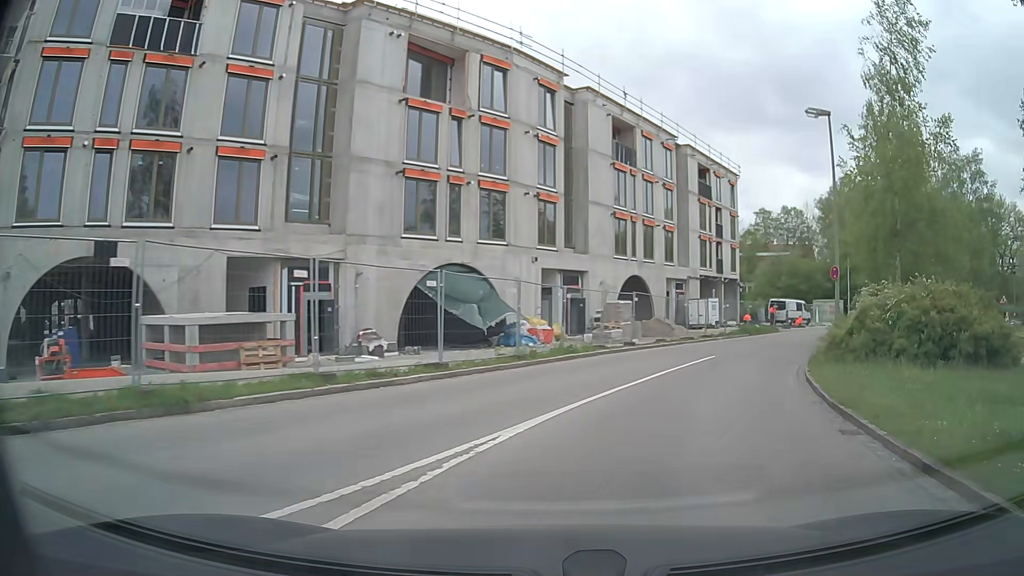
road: residential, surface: asphalt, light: Day
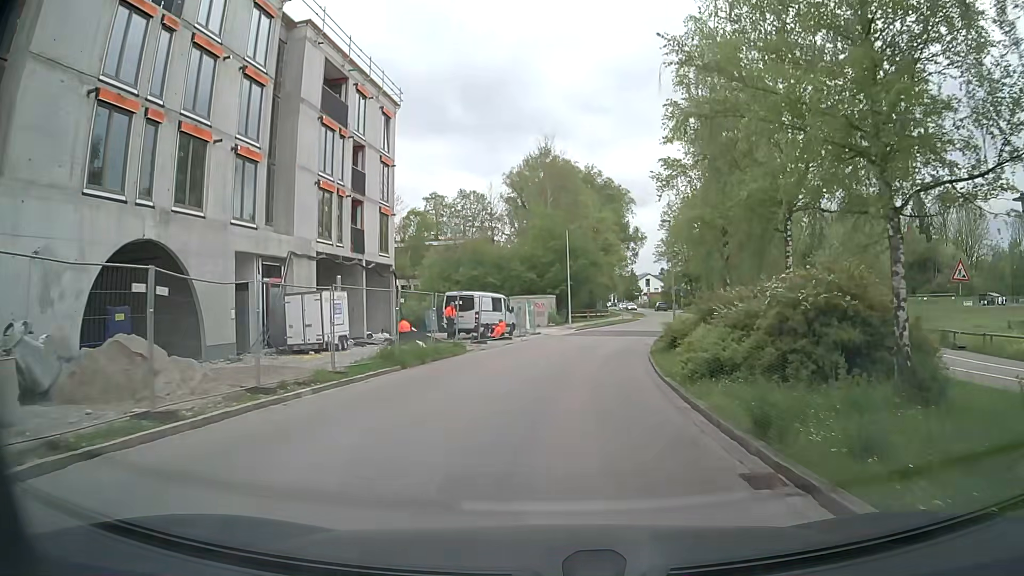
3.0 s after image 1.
(+7.1, +24.2) m; +28°
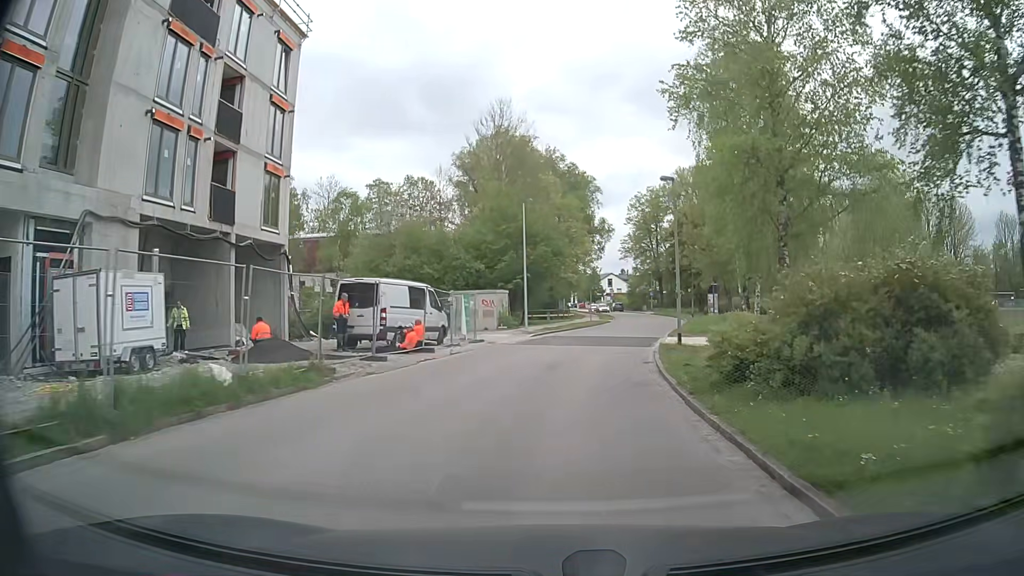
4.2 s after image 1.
(+0.4, +11.6) m; +3°
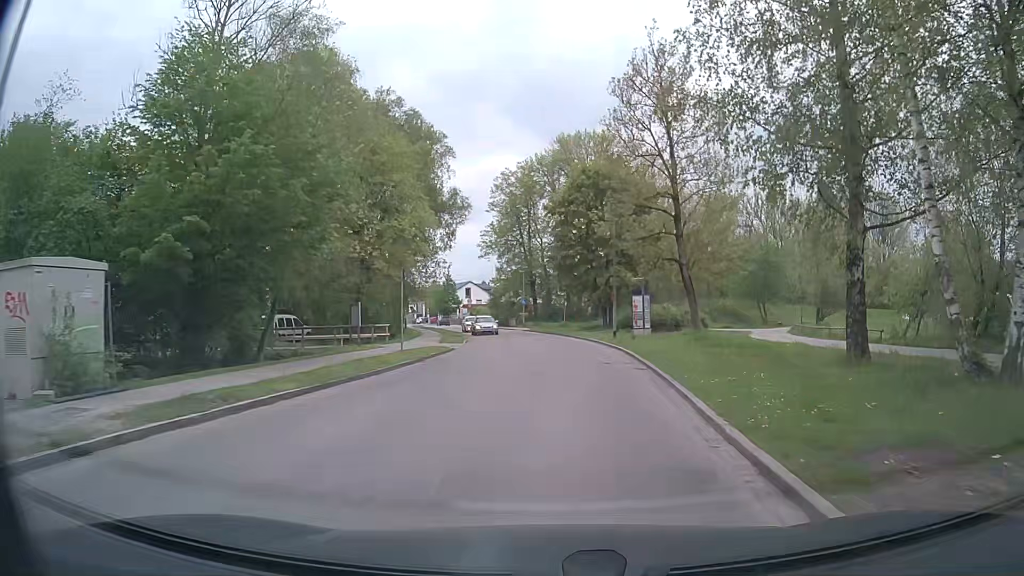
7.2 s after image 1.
(+3.4, +30.5) m; +12°
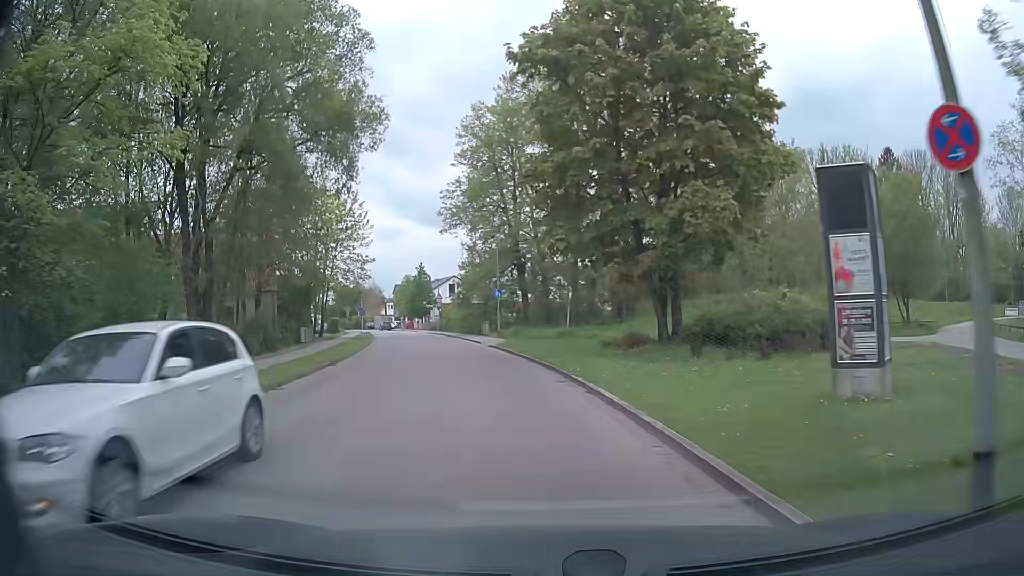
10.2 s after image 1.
(+1.3, +30.4) m; 0°
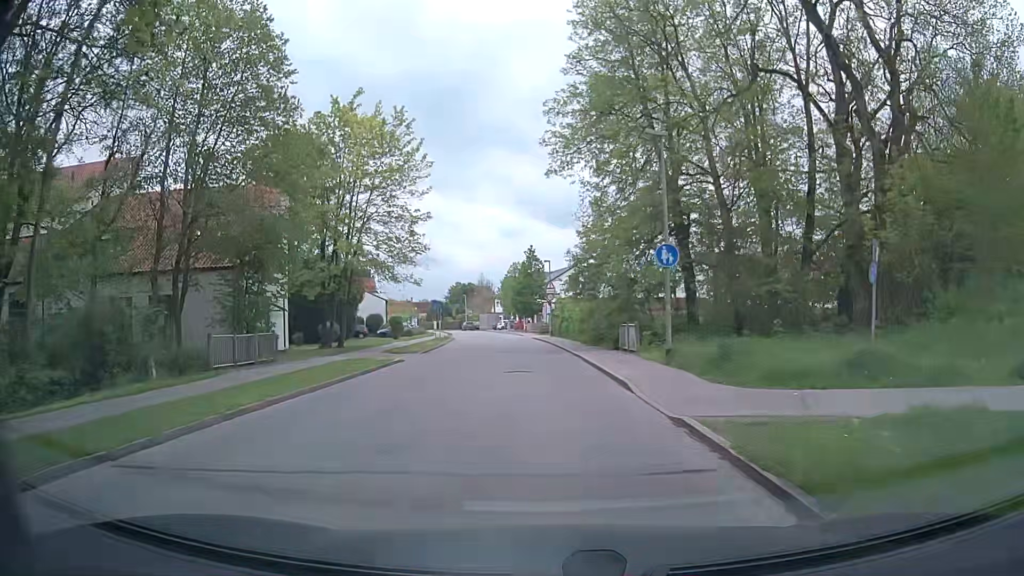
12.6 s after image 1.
(-2.8, +25.1) m; -10°
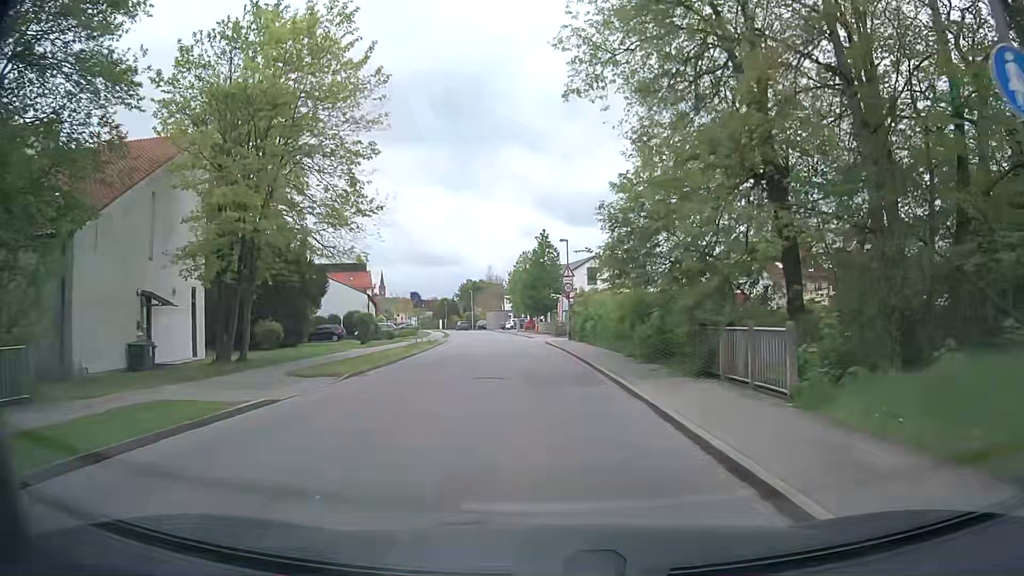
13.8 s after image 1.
(-0.3, +13.6) m; -2°
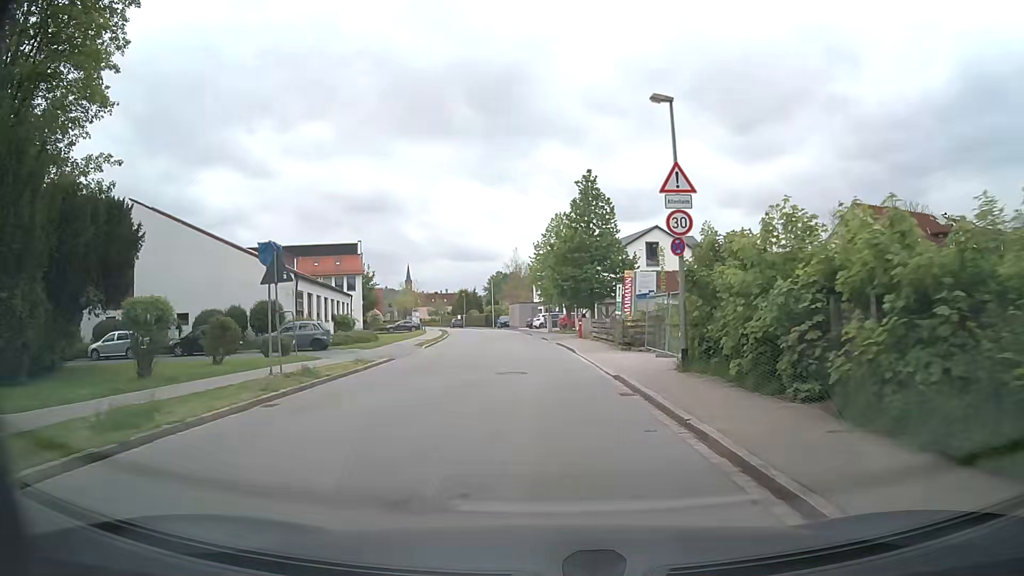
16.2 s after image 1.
(-0.8, +26.3) m; -4°
(0, +10) (0, +20) (0, +30) (-1, +40) (-2, +50) (-3, +60) (-4, +70) (-6, +80) (-8, +89) (-10, +99) m
